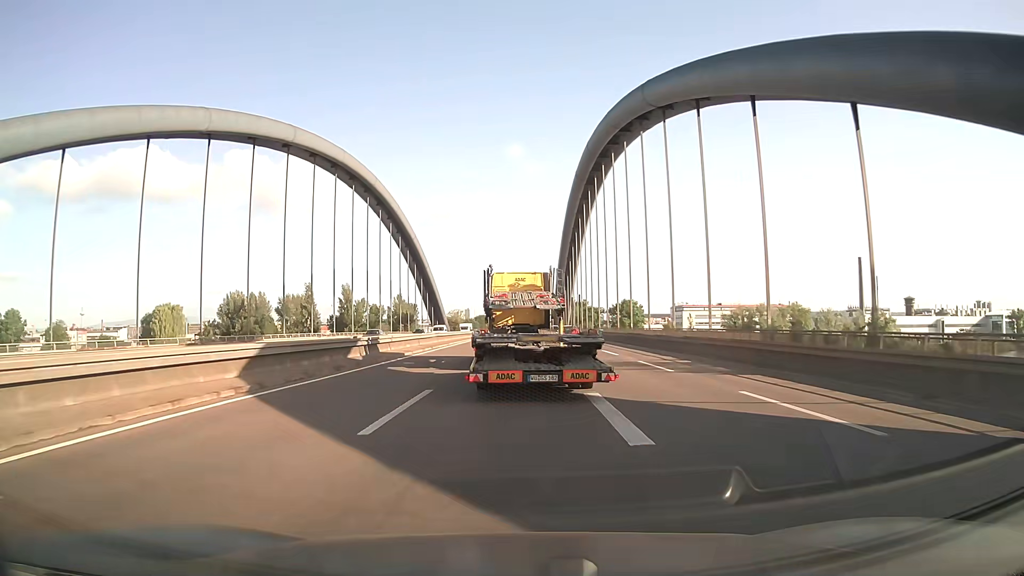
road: motorway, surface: asphalt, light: Day
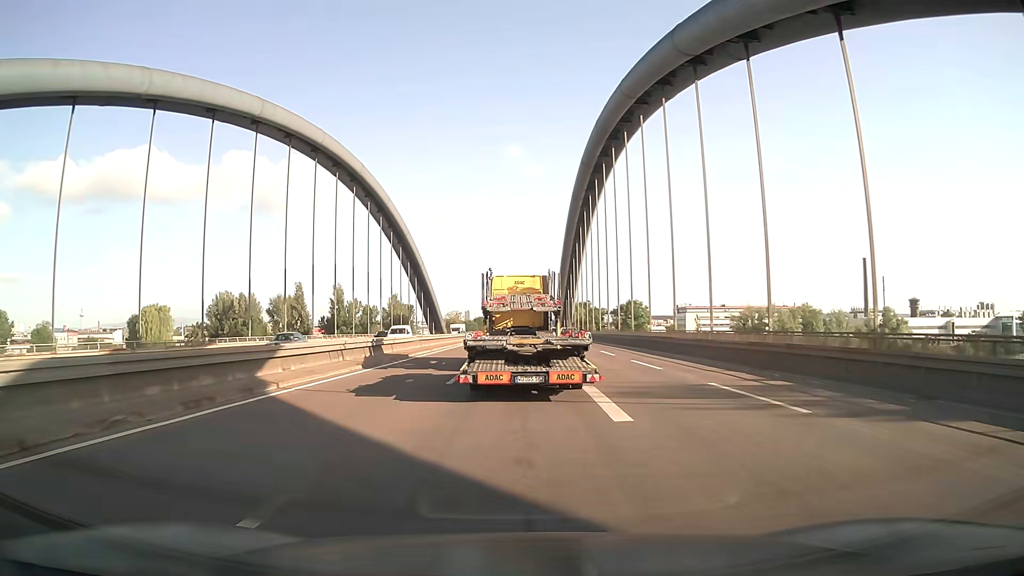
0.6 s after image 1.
(0.0, +9.9) m; +1°
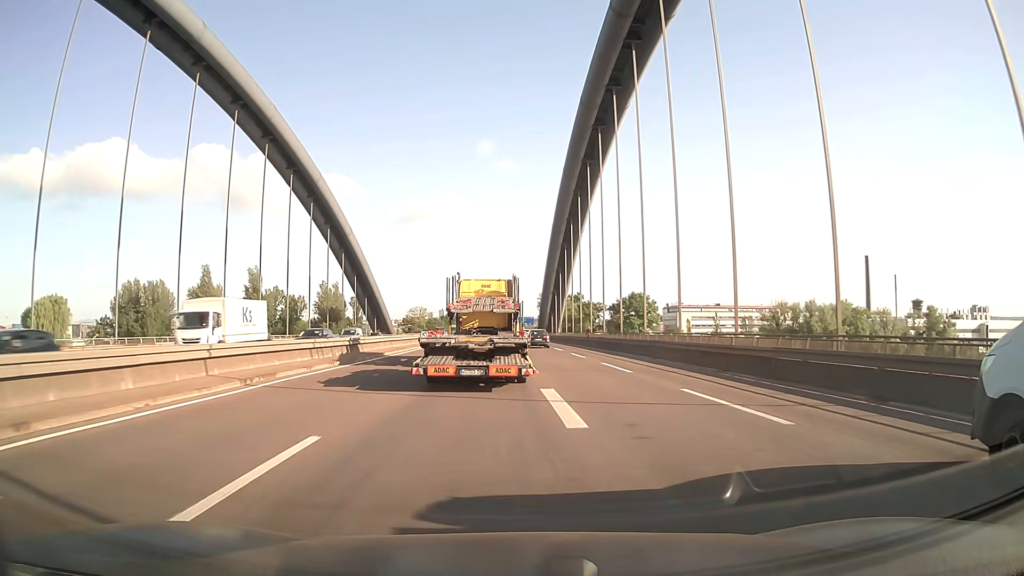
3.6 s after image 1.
(+0.3, +50.0) m; +1°
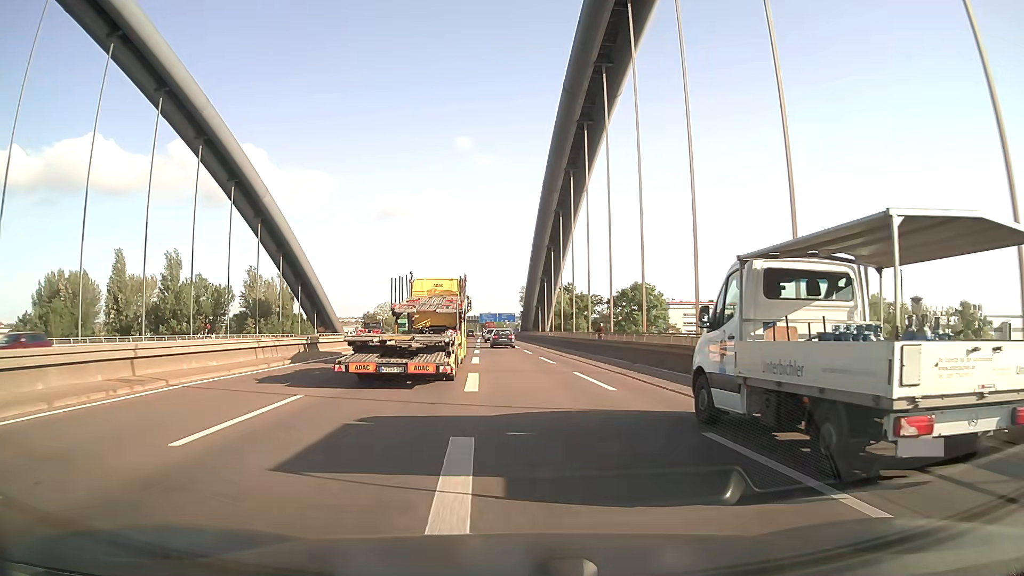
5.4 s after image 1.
(+0.4, +31.0) m; +1°
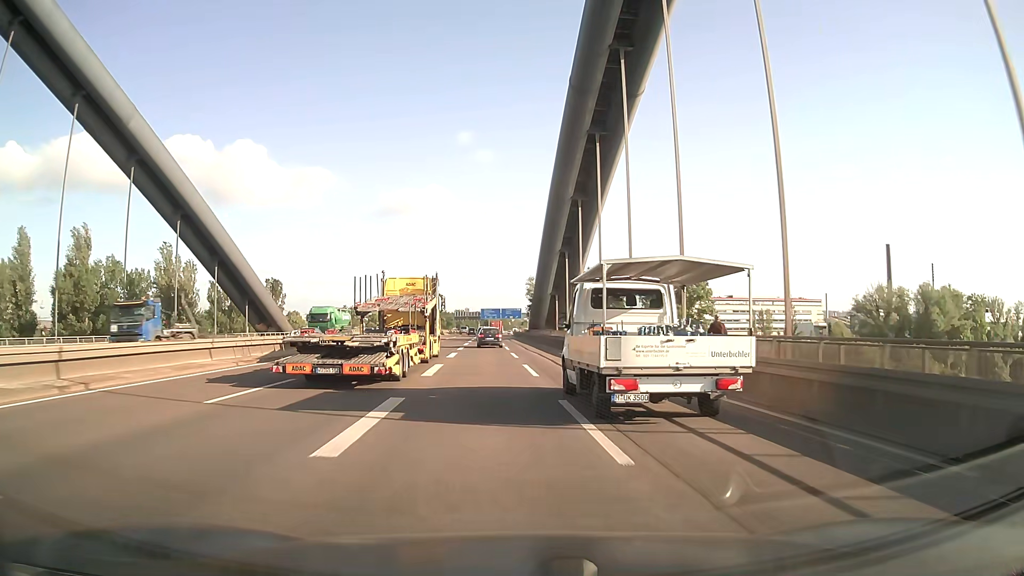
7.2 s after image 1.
(-0.1, +32.1) m; 0°
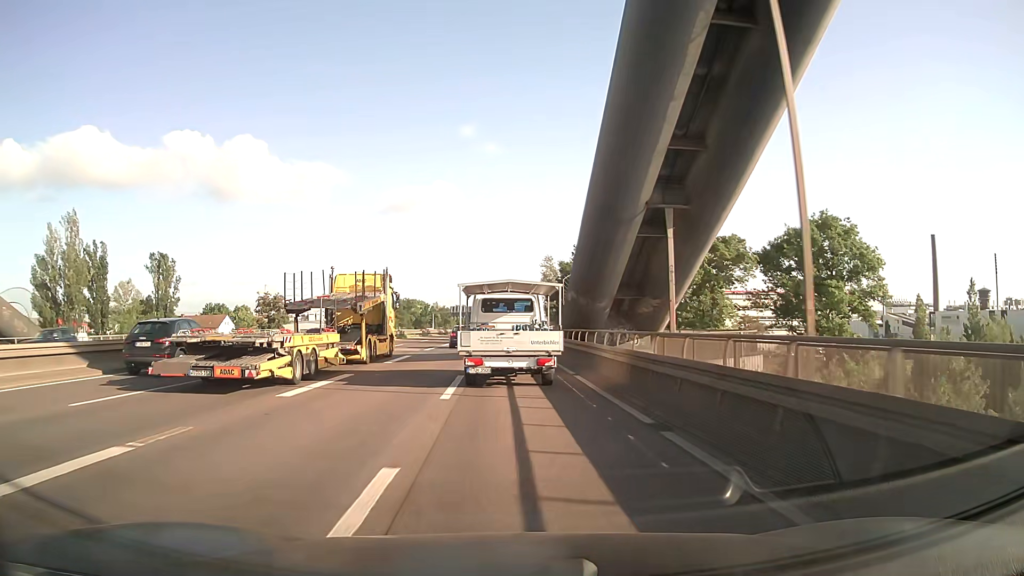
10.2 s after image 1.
(0.0, +55.9) m; -1°
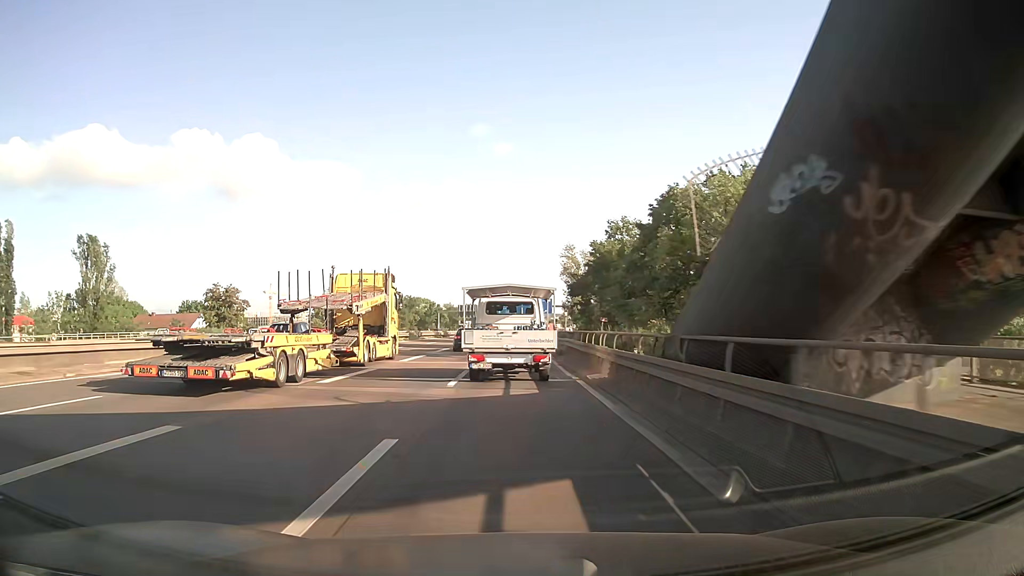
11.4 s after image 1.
(-0.2, +23.0) m; -1°
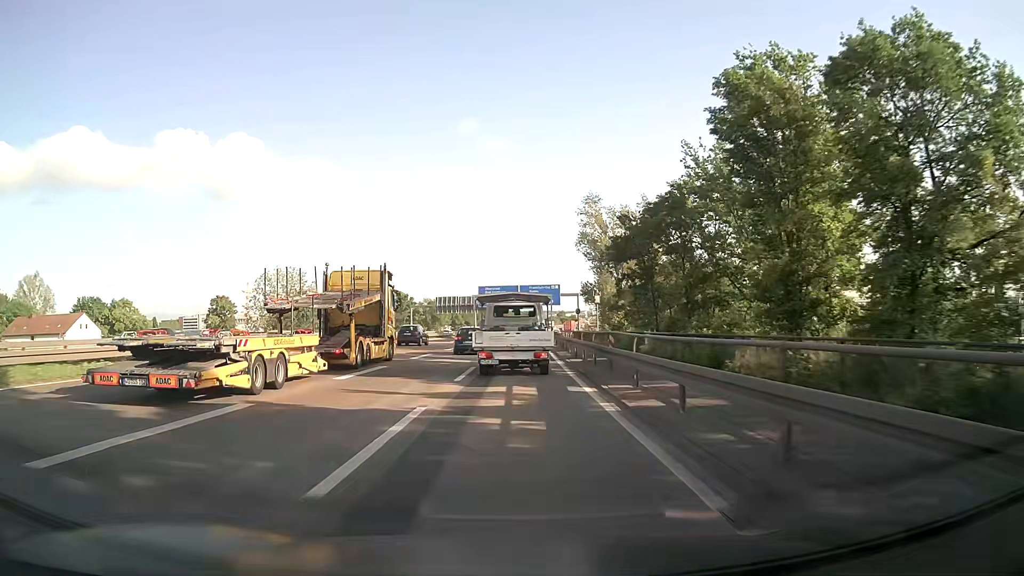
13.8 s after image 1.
(0.0, +45.9) m; 0°
(0, +10) (0, +20) (0, +30) (+1, +40) (+1, +50) (+1, +60) (+2, +70) (+2, +80) (+3, +90) (+4, +100) m
